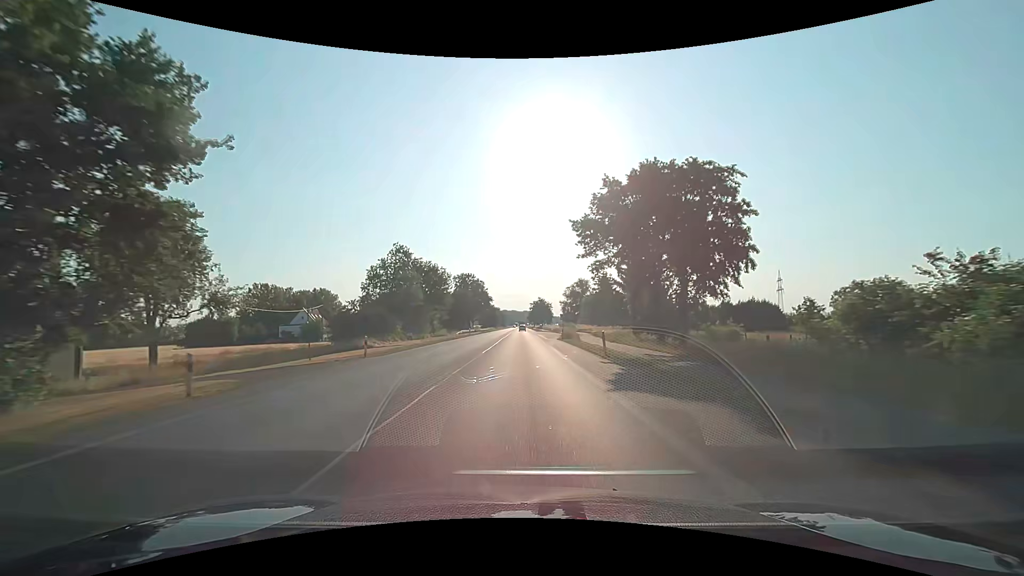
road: primary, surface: asphalt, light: Day
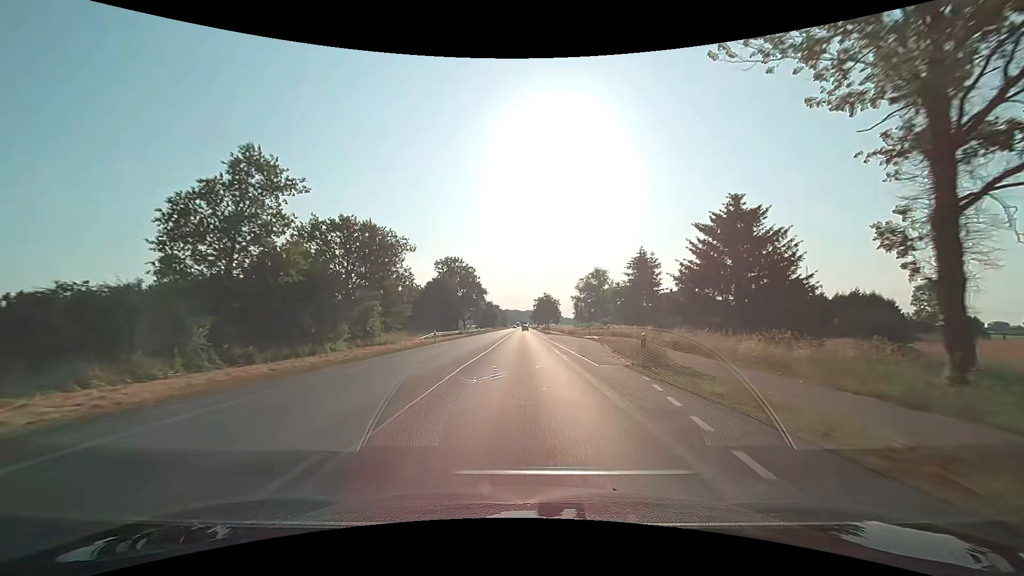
(-0.1, +32.9) m; 0°
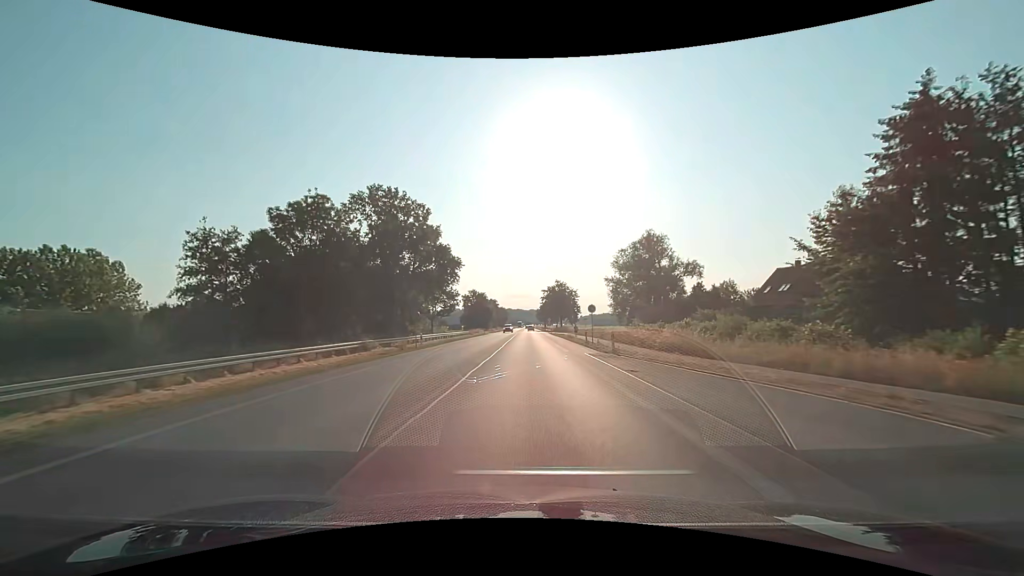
(-0.3, +54.8) m; 0°
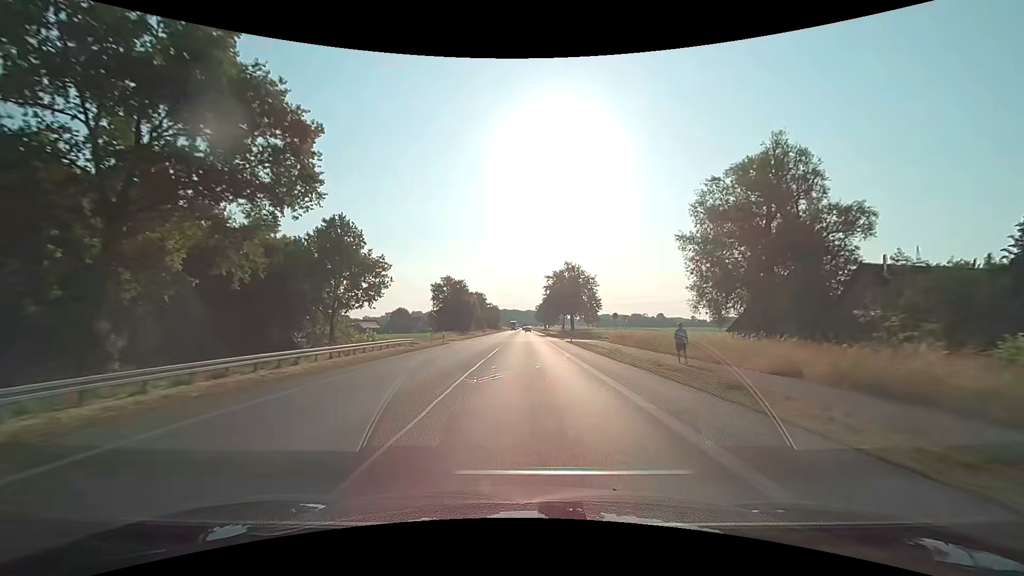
(+0.3, +43.9) m; 0°
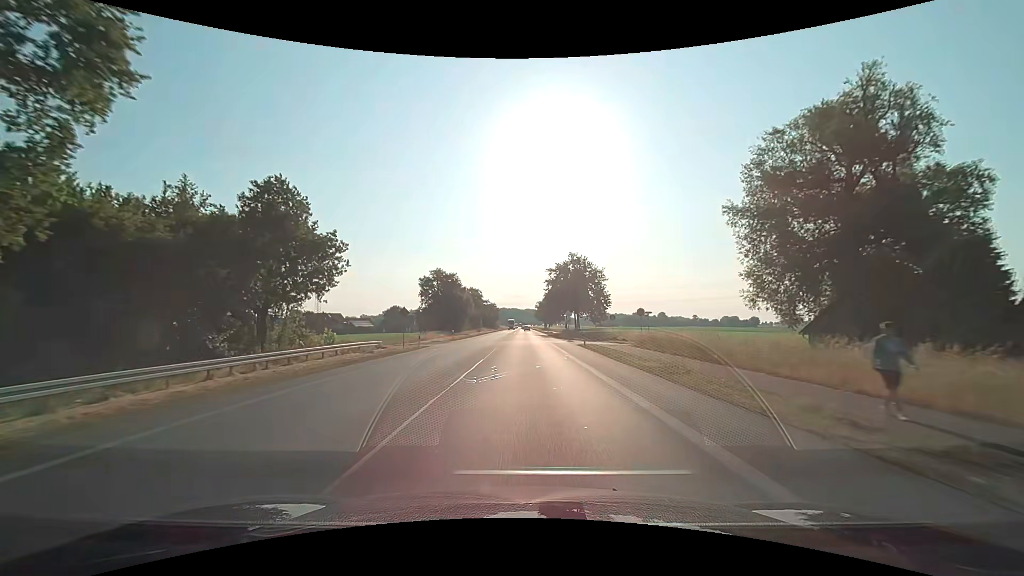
(0.0, +11.0) m; 0°
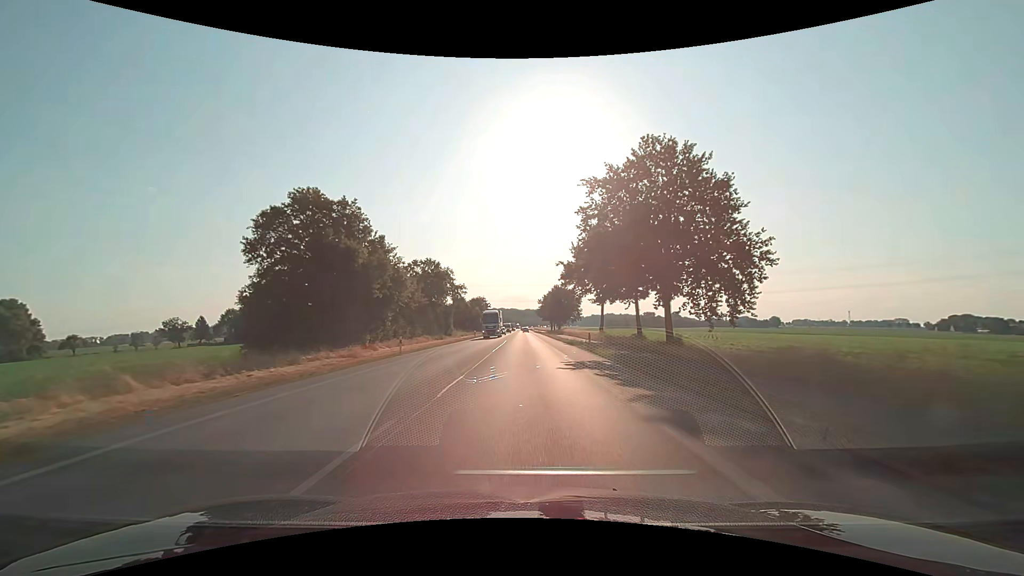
(-0.1, +55.8) m; 0°
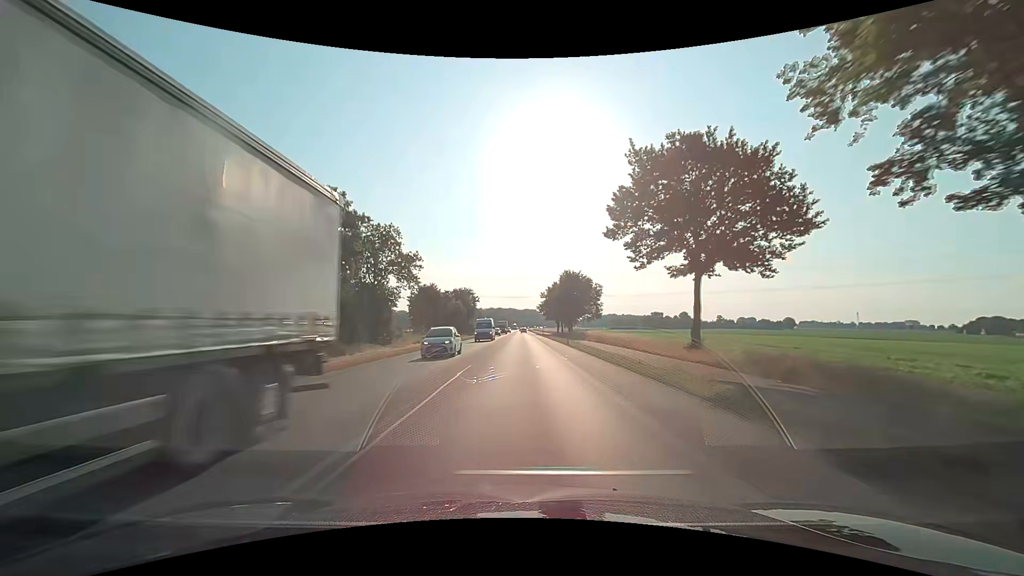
(0.0, +36.4) m; 0°
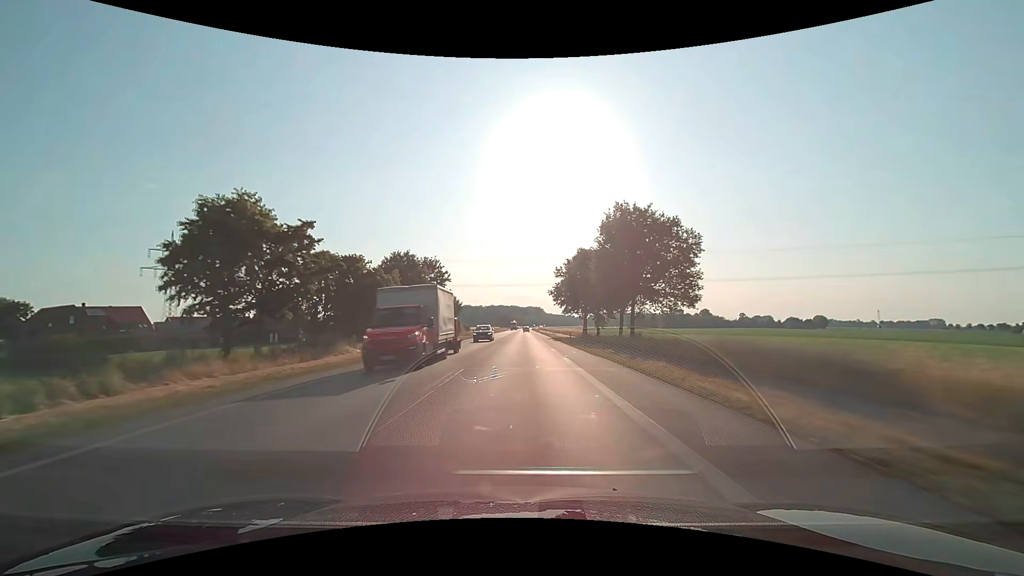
(+0.1, +52.4) m; 0°
(0, +10) (0, +20) (0, +30) (0, +40) (0, +50) (0, +60) (0, +70) (0, +80) (0, +90) (0, +100) m
